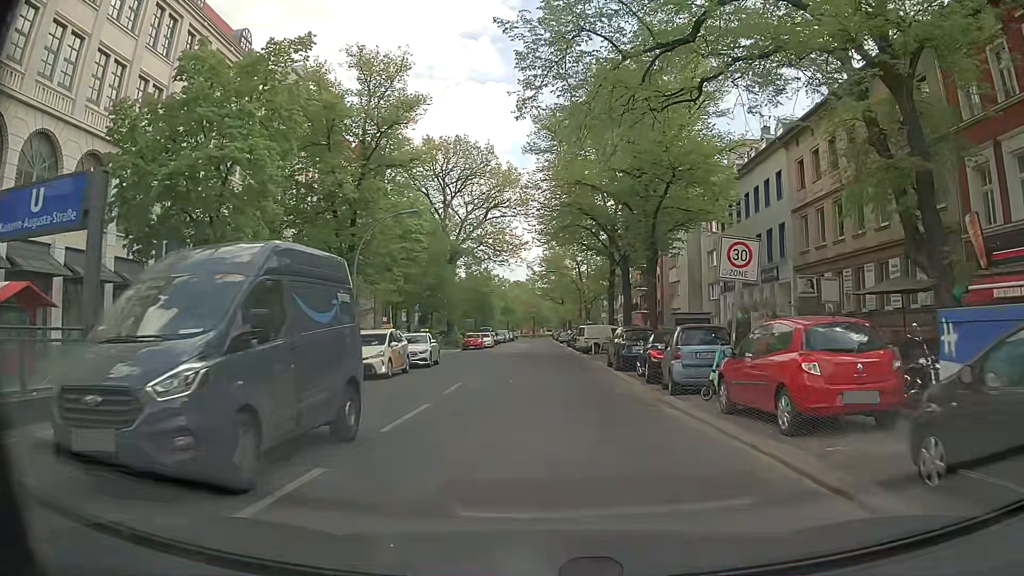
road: residential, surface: asphalt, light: Day
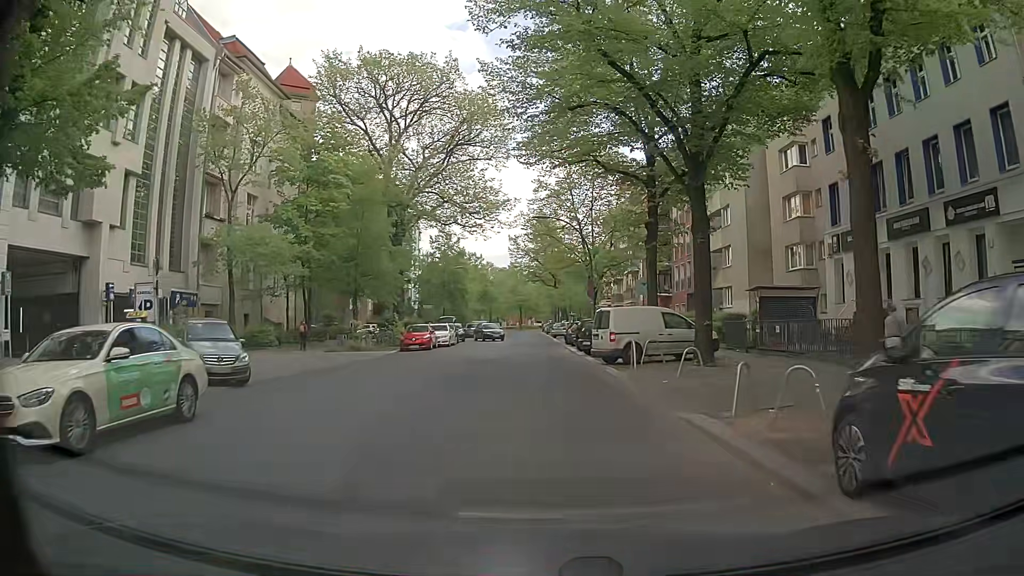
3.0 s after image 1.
(0.0, +21.9) m; +1°
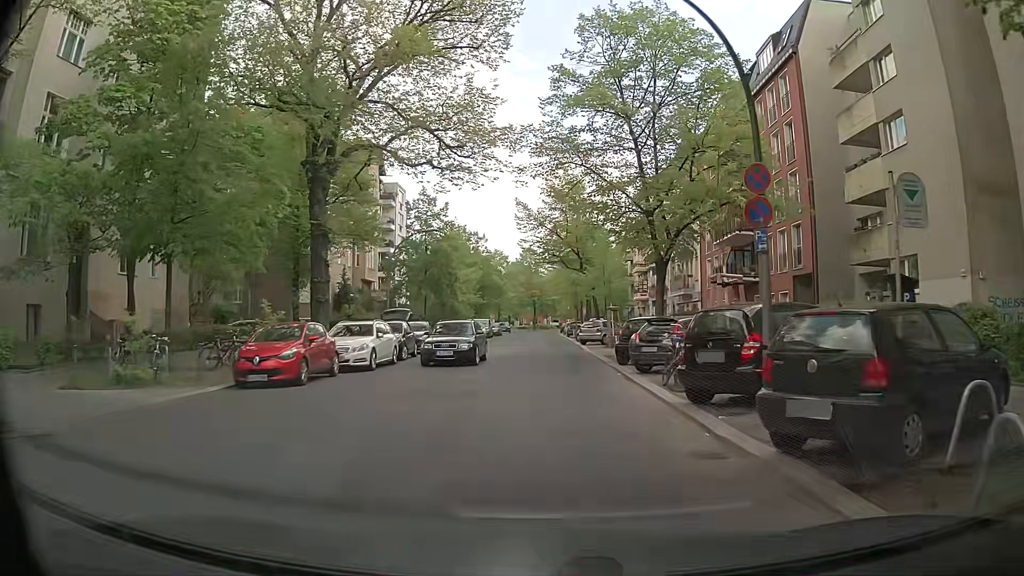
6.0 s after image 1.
(-0.6, +22.1) m; -1°
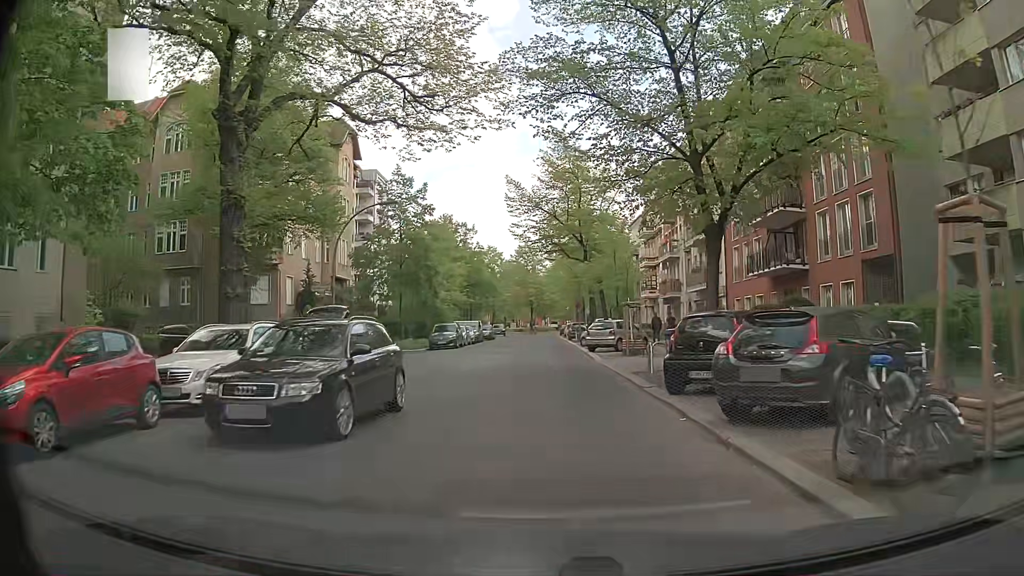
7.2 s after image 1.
(-0.1, +8.9) m; 0°
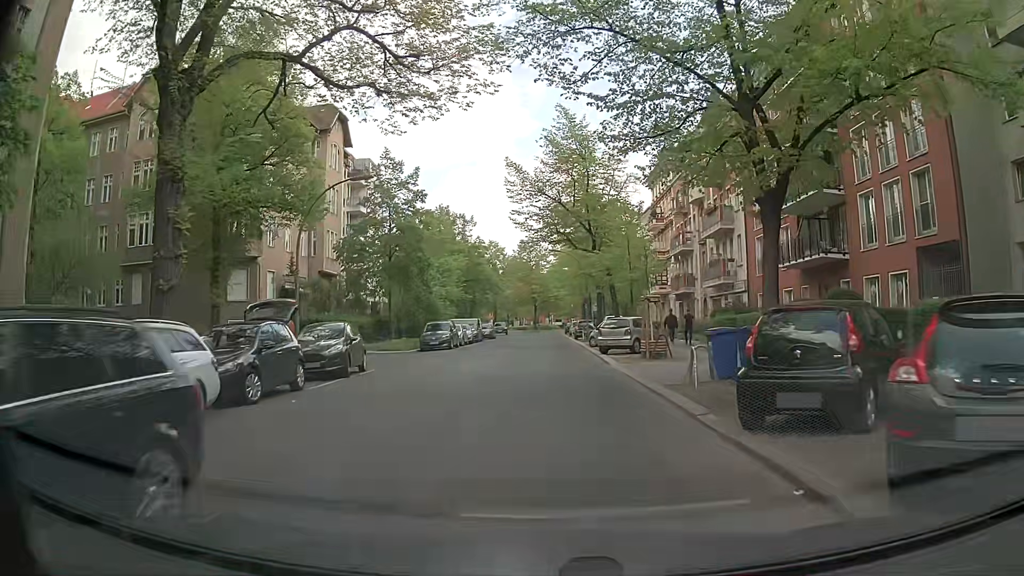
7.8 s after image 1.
(-0.1, +4.4) m; -2°
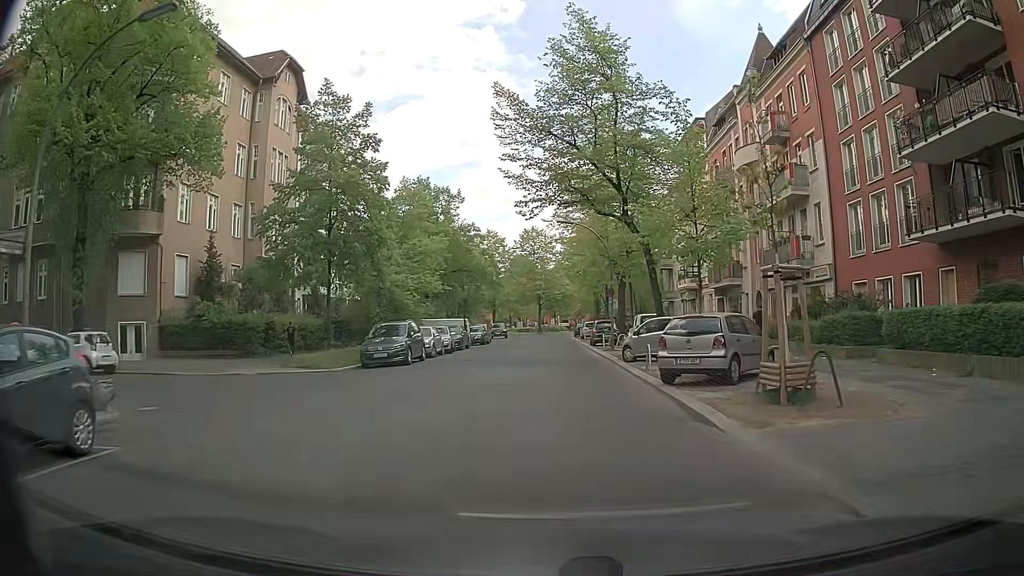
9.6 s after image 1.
(+0.3, +13.3) m; +1°
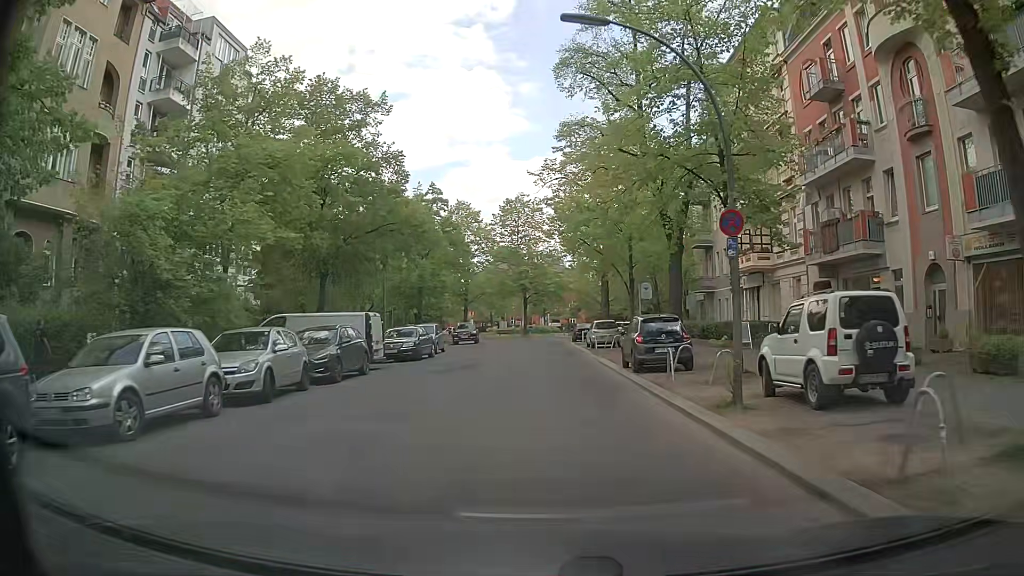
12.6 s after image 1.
(+0.3, +22.4) m; 0°
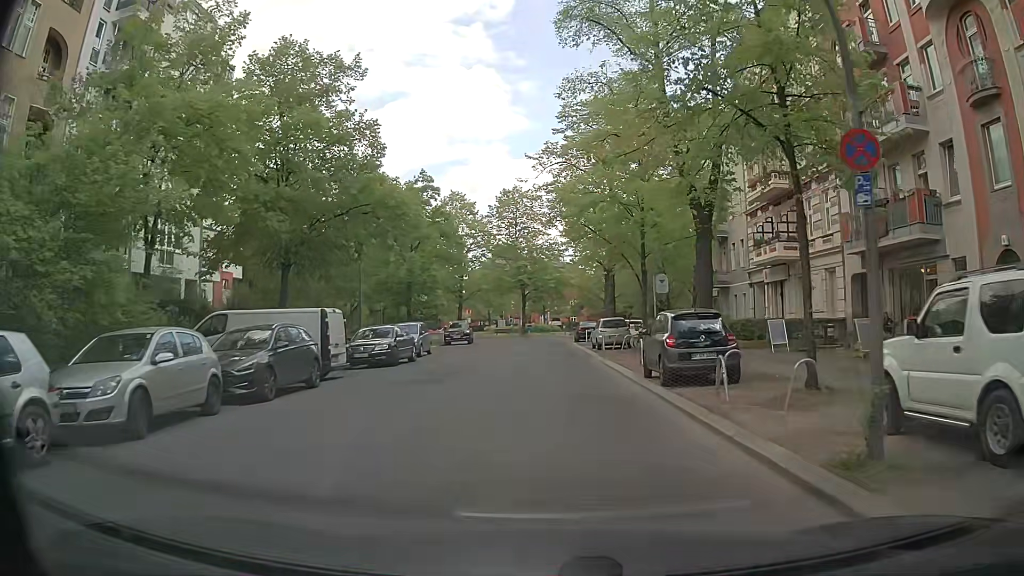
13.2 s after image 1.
(+0.1, +4.5) m; +1°
(0, +10) (0, +20) (0, +30) (0, +40) (0, +50) (+2, +60) (+9, +67) (+17, +73) (+23, +80) (+26, +90) m
